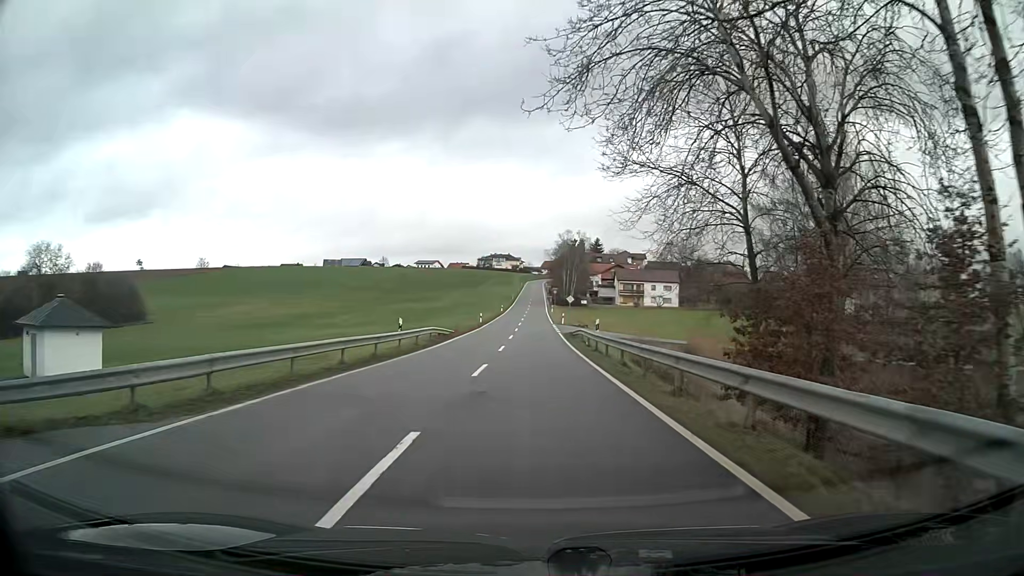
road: tertiary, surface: asphalt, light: Day
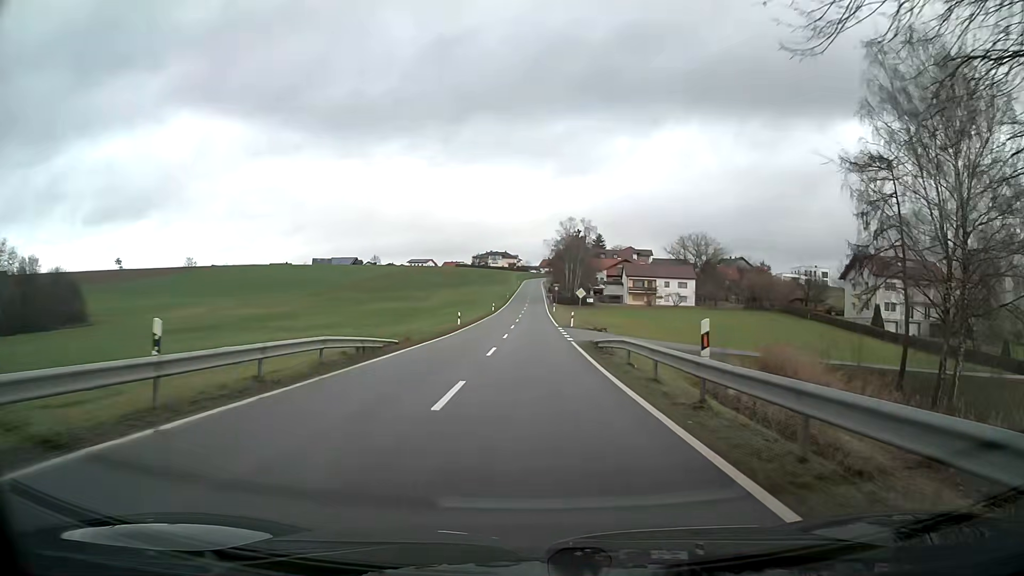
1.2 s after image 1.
(+0.1, +17.9) m; 0°
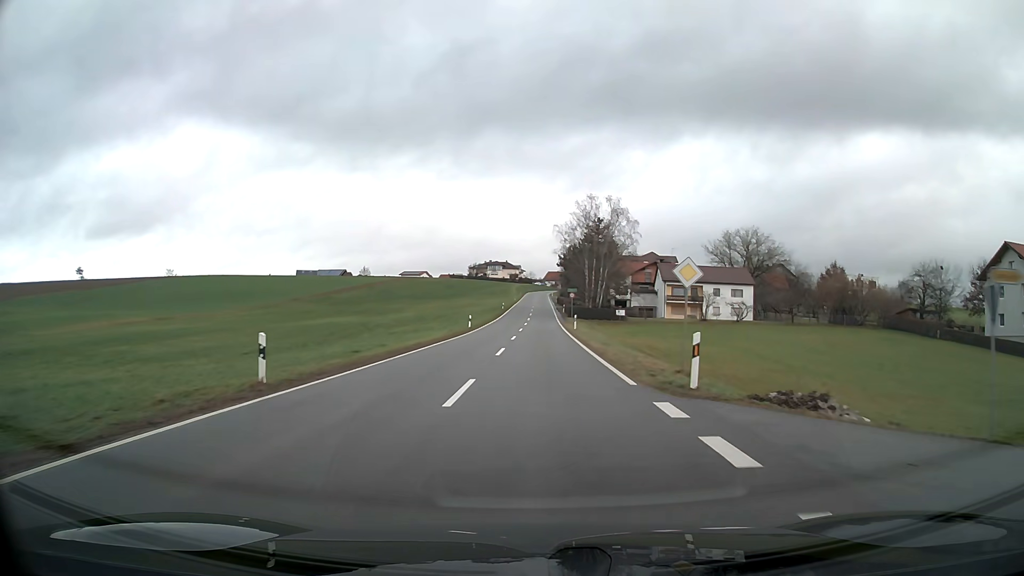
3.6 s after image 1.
(-0.1, +35.5) m; -1°
